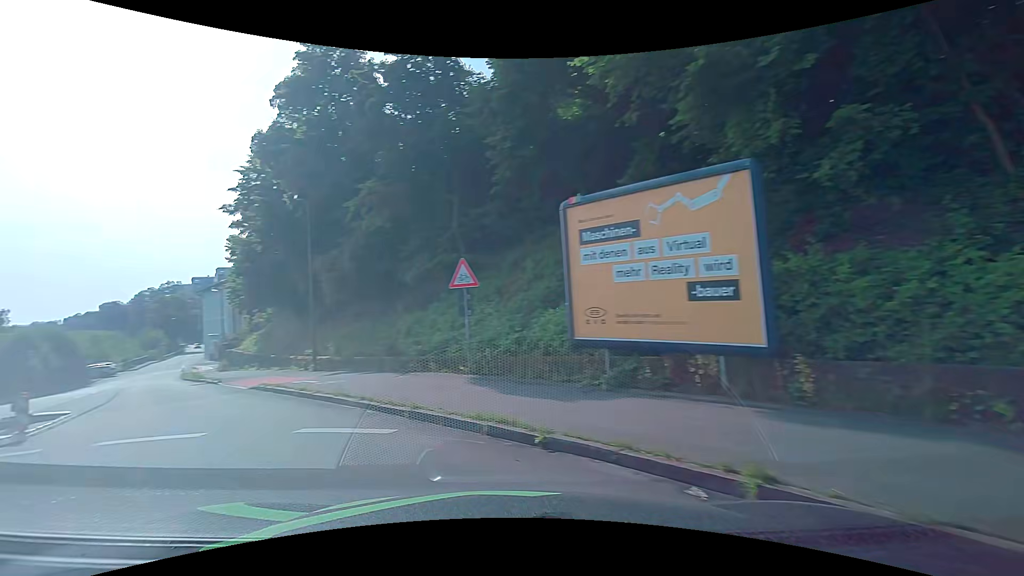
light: Day
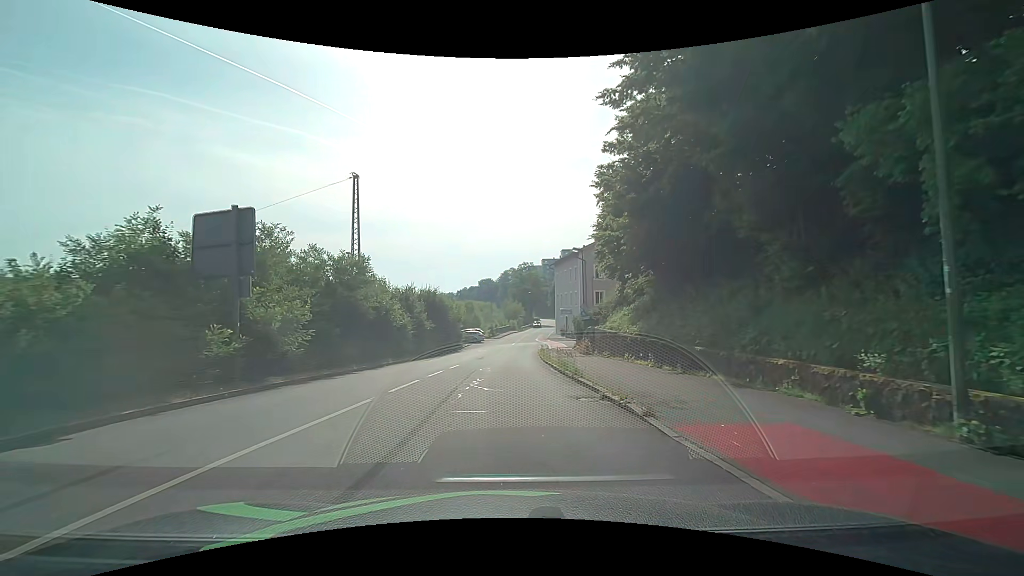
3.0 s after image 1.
(-8.6, +14.6) m; -36°
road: residential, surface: asphalt
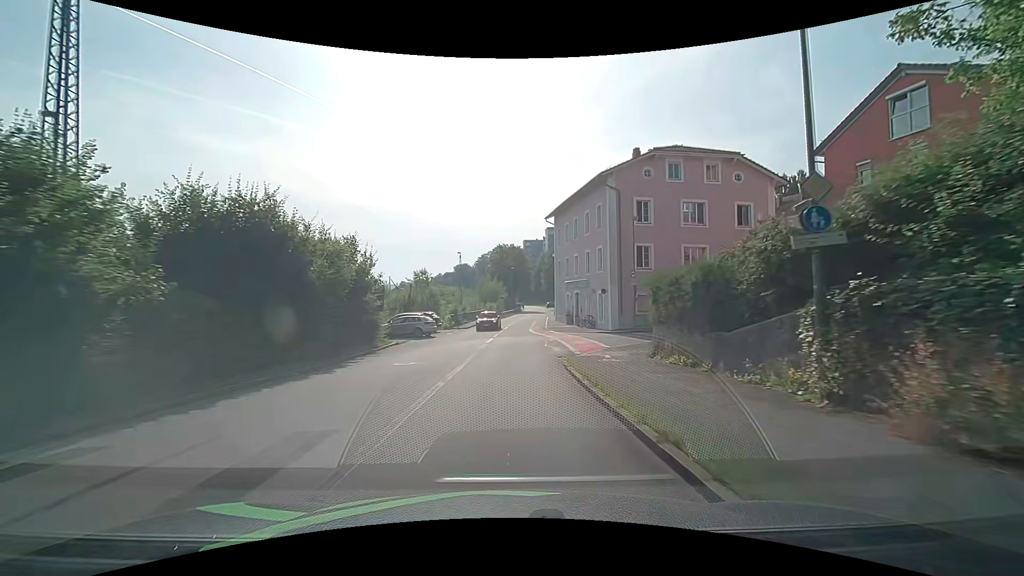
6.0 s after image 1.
(+0.6, +29.8) m; +3°
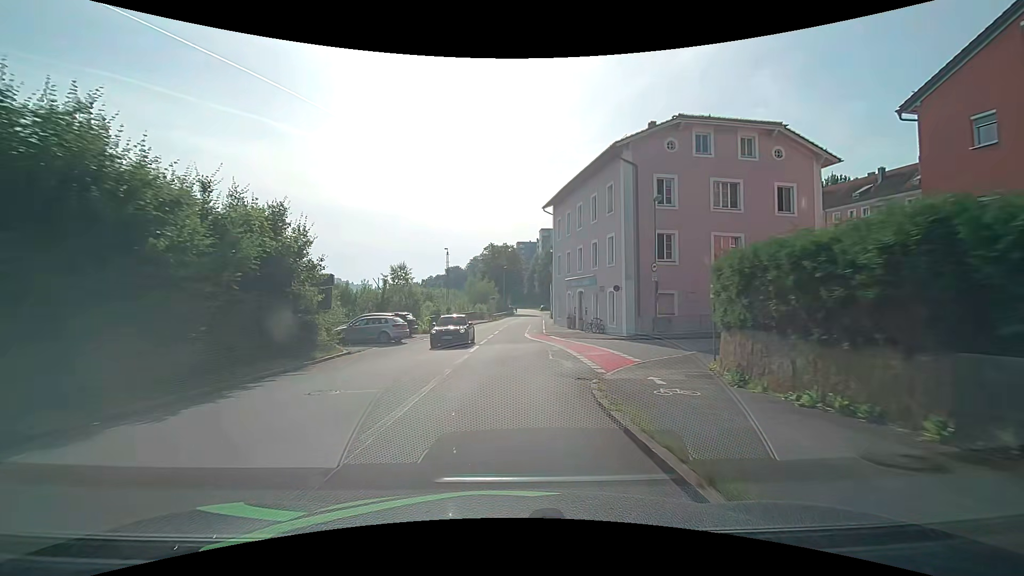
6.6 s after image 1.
(0.0, +7.0) m; +1°
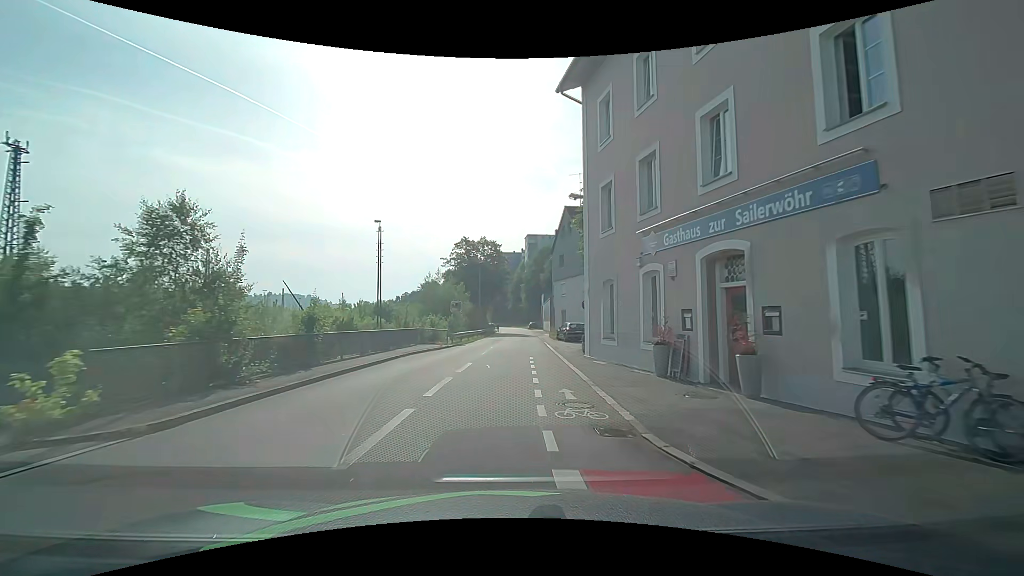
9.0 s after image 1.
(+0.5, +28.5) m; +2°
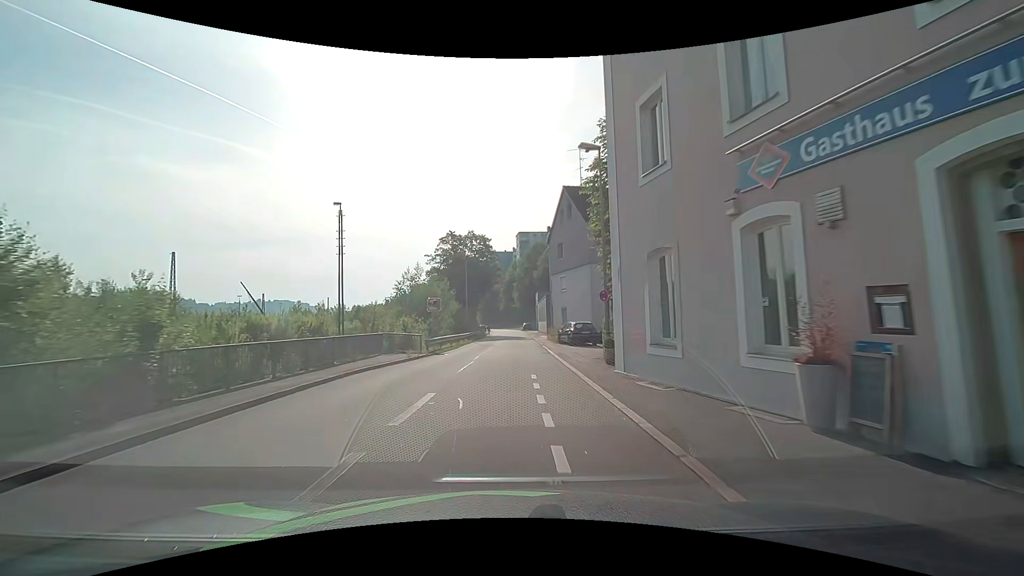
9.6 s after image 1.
(0.0, +7.1) m; 0°
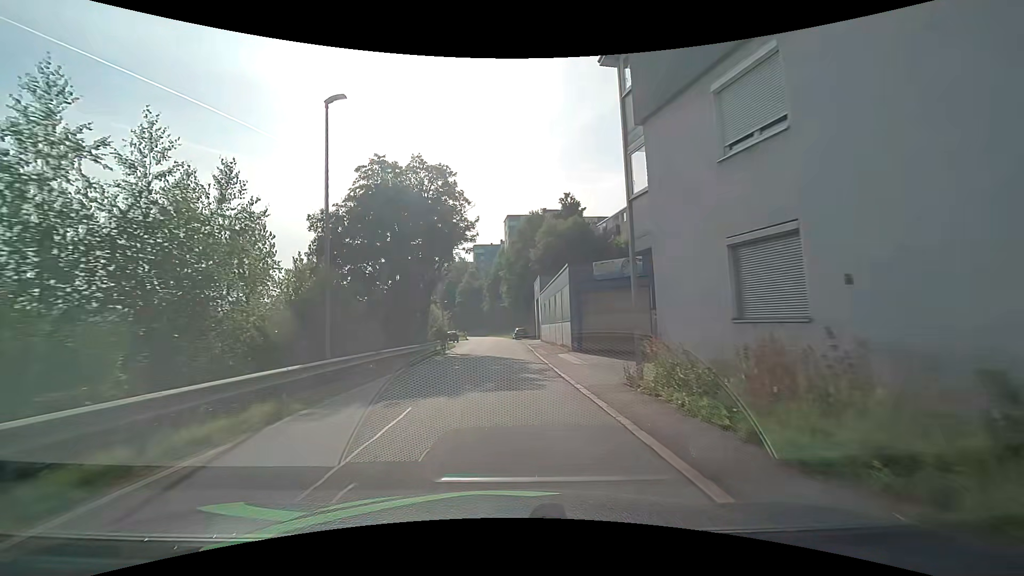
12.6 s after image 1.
(+1.0, +34.9) m; +2°
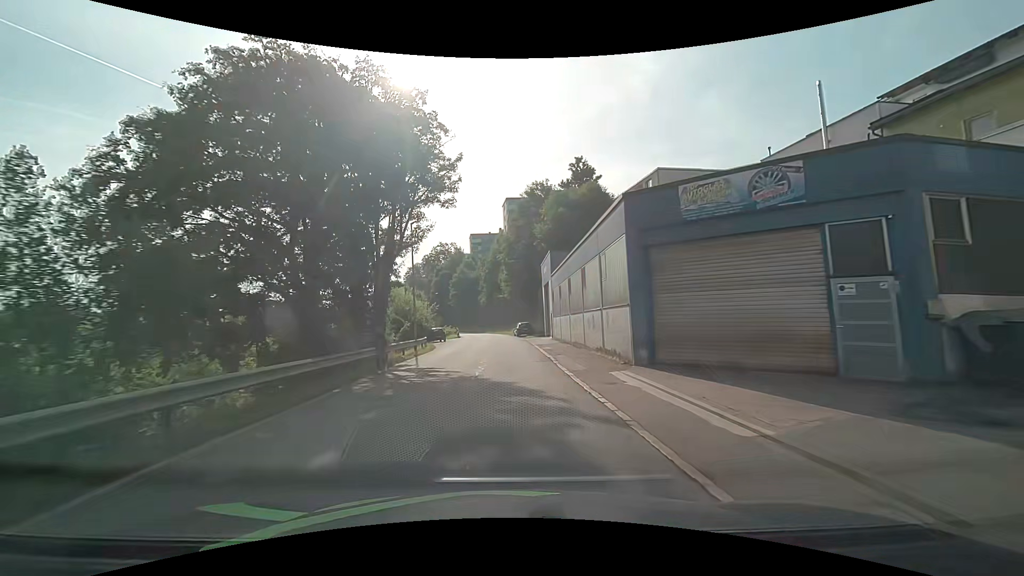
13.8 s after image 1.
(-0.1, +13.9) m; 0°
(0, +10) (0, +20) (0, +30) (-1, +40) (-1, +50) (-2, +60) (-3, +70) (-4, +80) (-6, +90) (-8, +99) m
